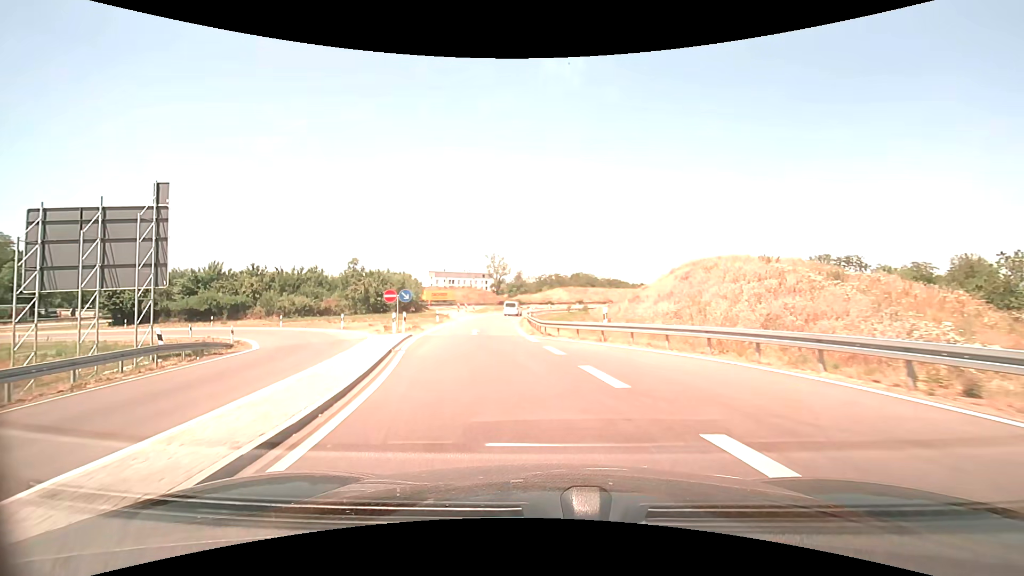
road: motorway_link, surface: asphalt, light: Day
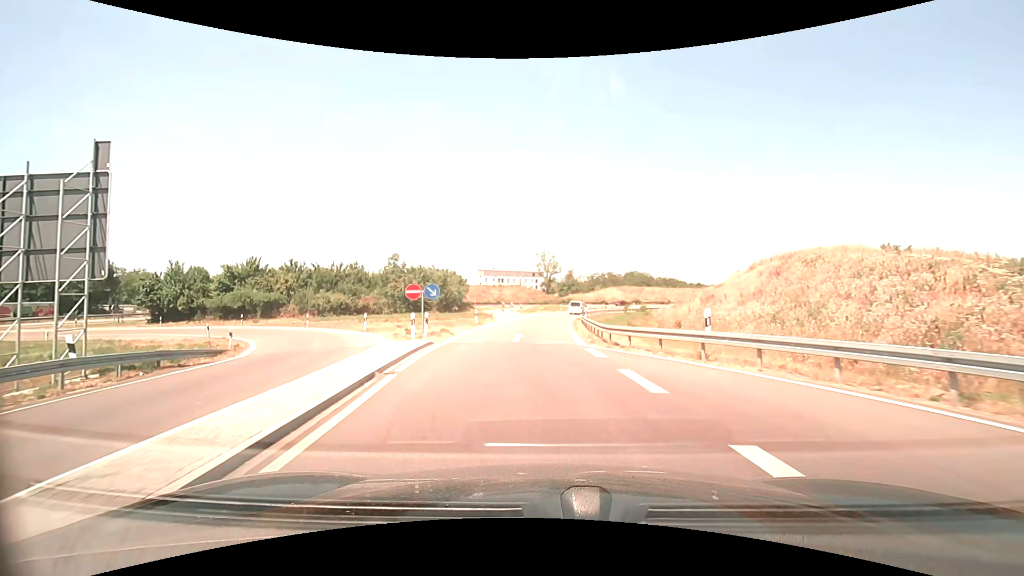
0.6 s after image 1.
(-0.4, +6.1) m; -6°
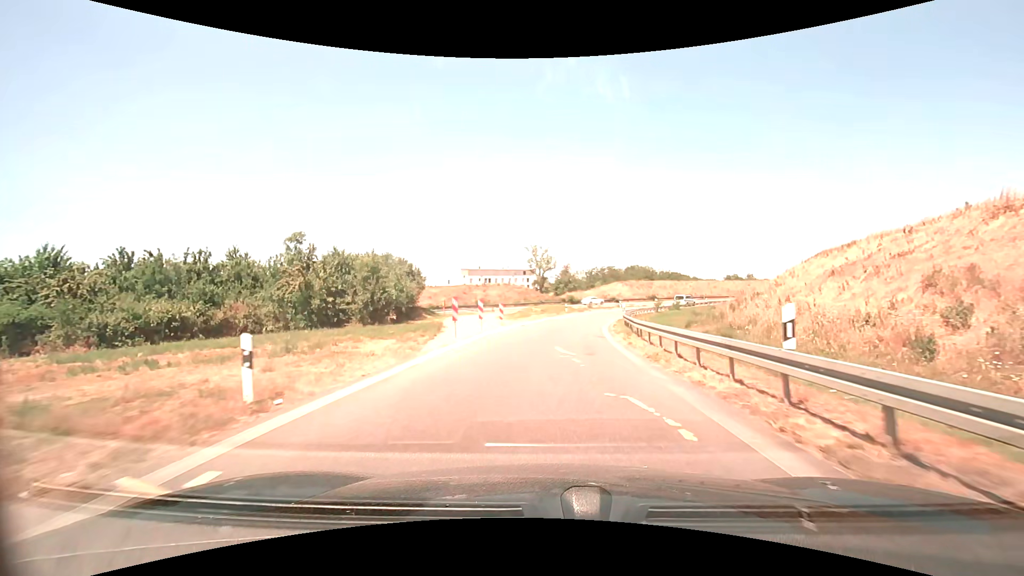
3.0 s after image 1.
(-0.7, +26.7) m; +1°
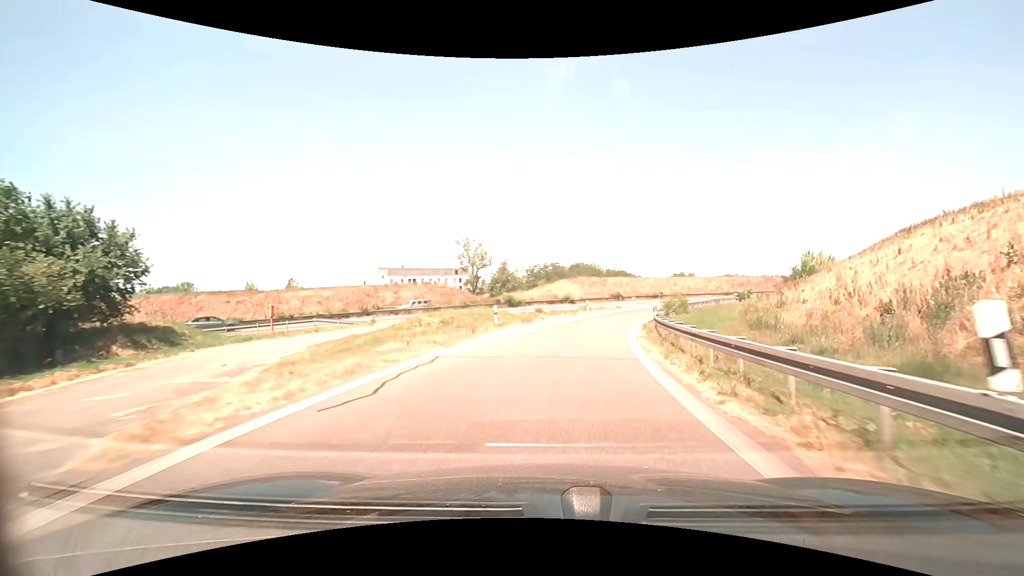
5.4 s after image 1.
(+1.4, +29.5) m; +7°
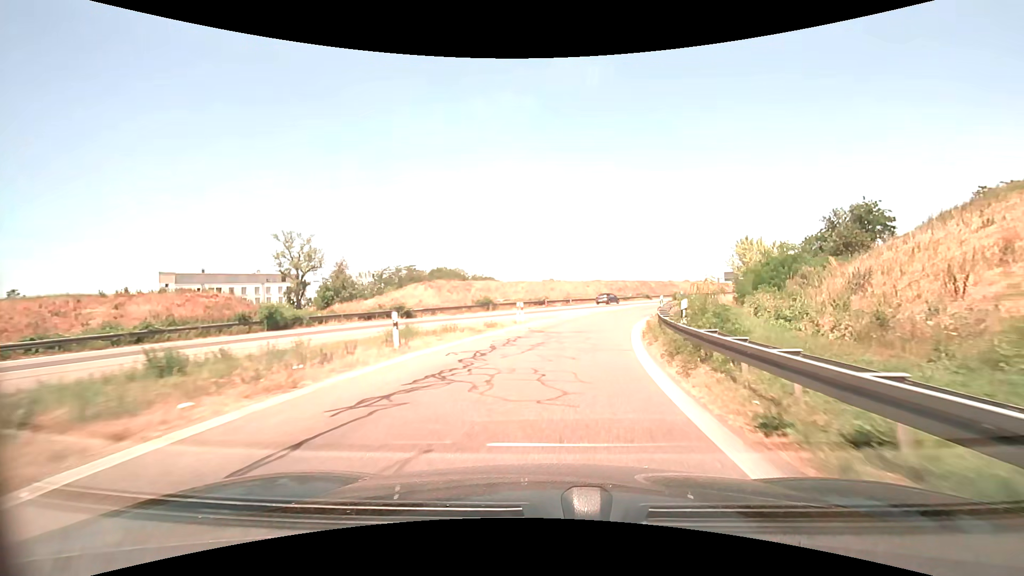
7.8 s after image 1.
(+3.8, +31.2) m; +15°
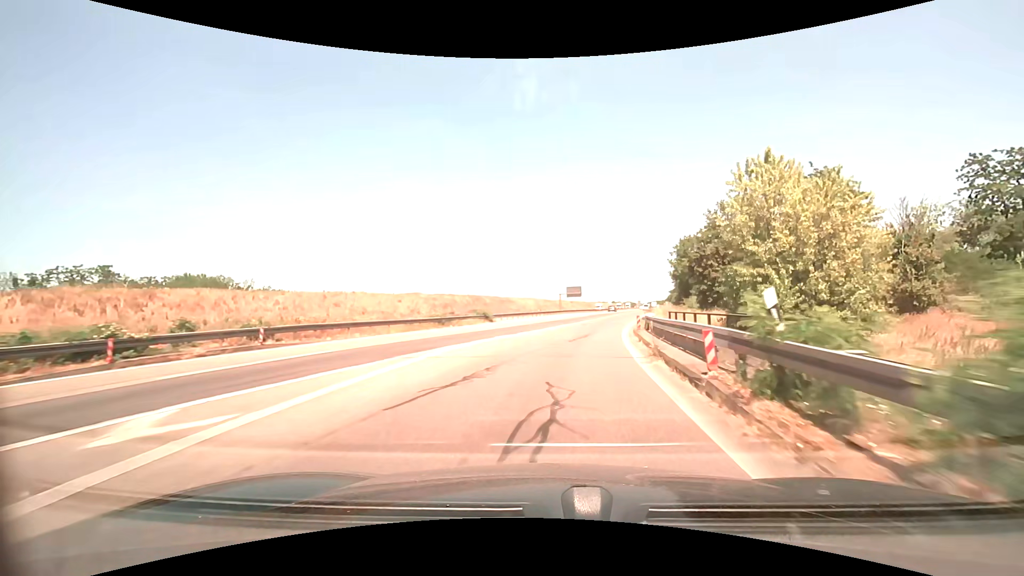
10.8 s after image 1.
(+7.2, +41.1) m; +19°
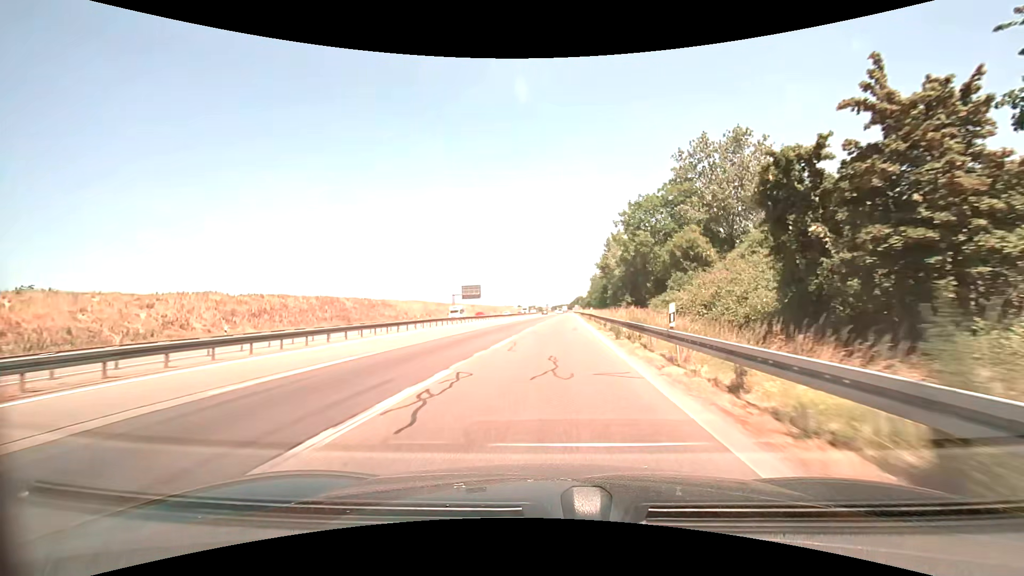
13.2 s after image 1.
(+4.3, +36.9) m; +11°
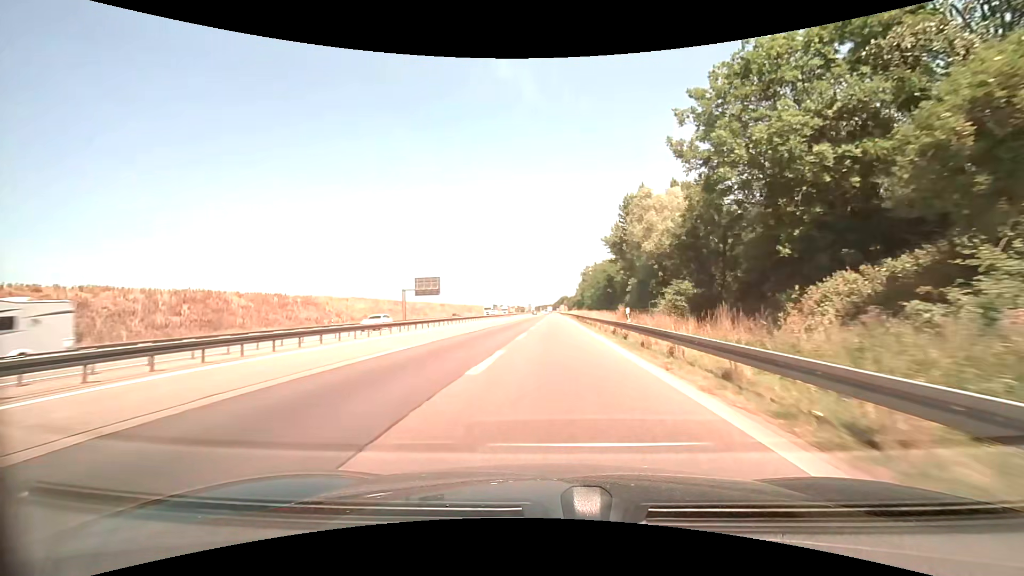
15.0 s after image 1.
(+0.6, +31.2) m; +2°
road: motorway
(0, +10) (0, +20) (0, +30) (+1, +40) (+1, +50) (+1, +60) (+1, +70) (+1, +80) (+1, +90) (+1, +100) m
